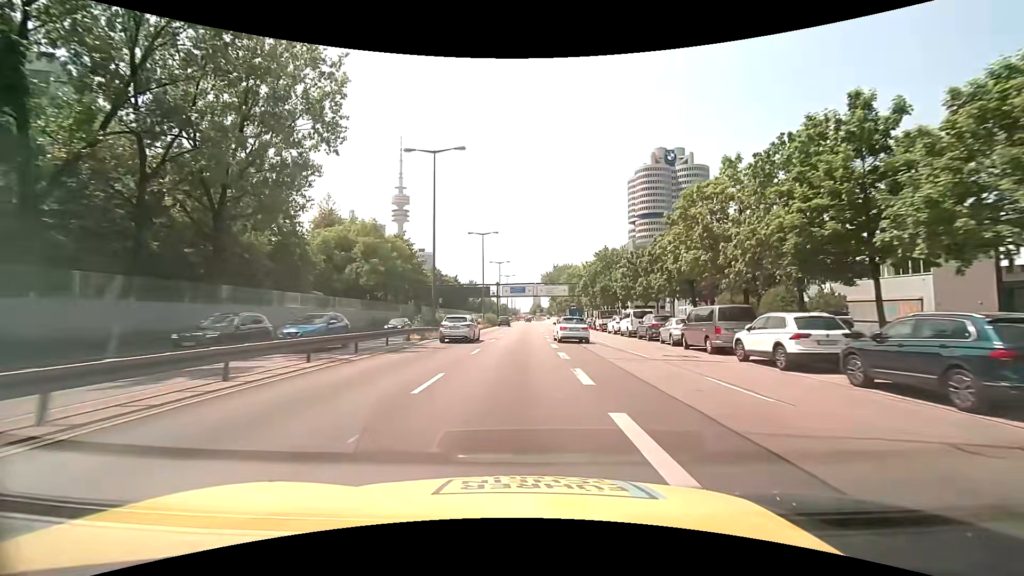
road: trunk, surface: asphalt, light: Day
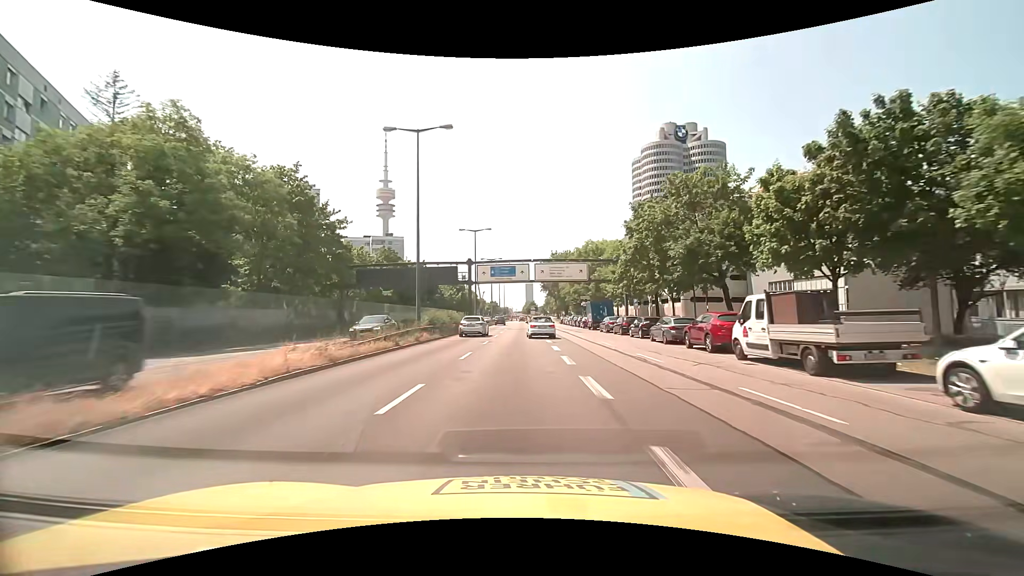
(+0.4, +38.0) m; +1°
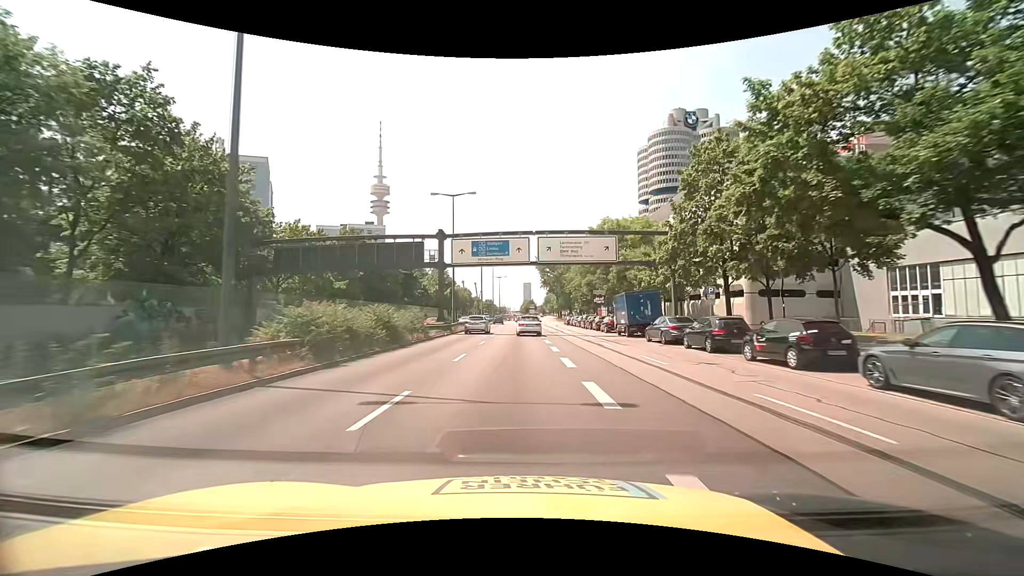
(-0.1, +18.9) m; 0°
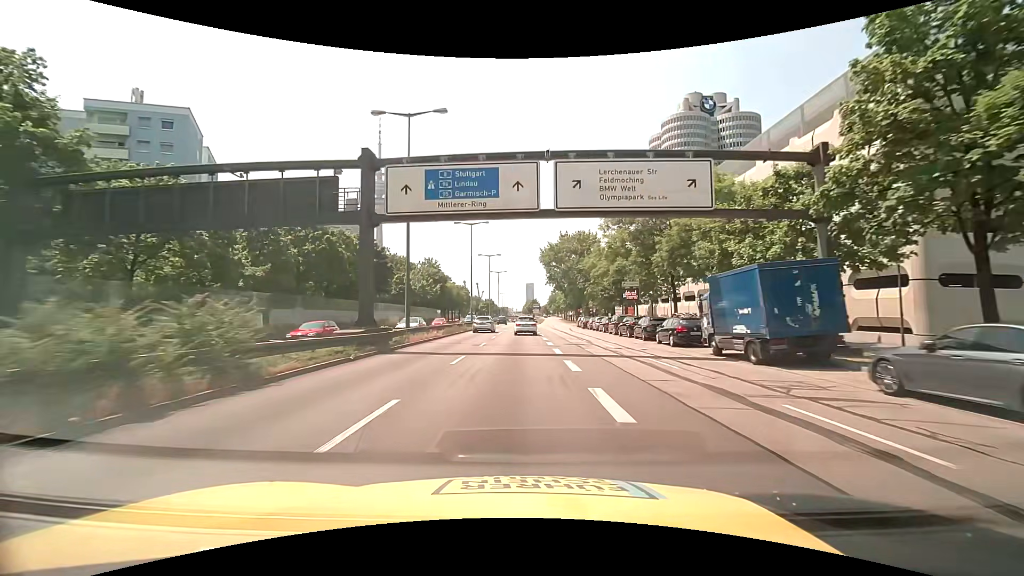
(0.0, +18.9) m; 0°
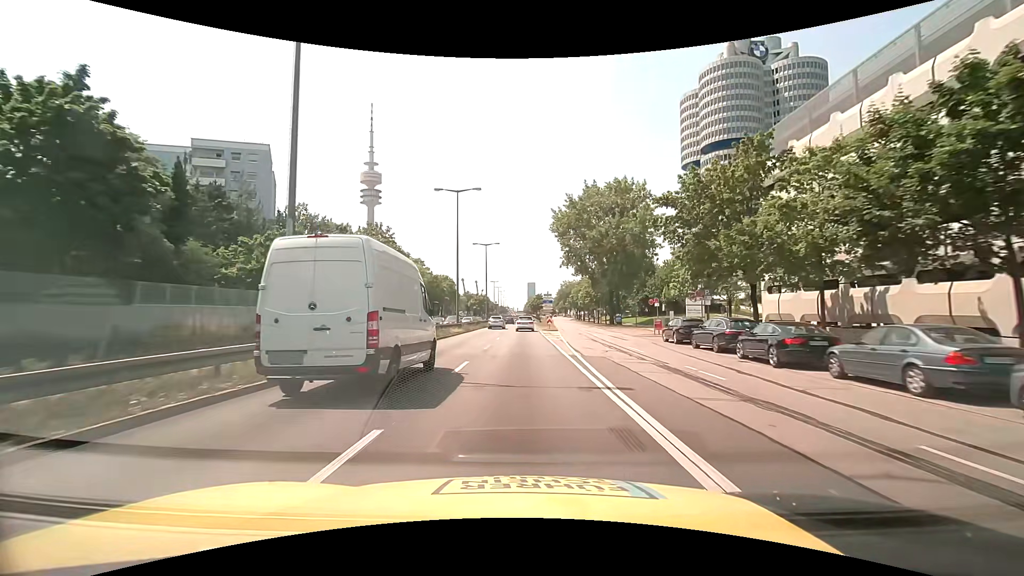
(-0.1, +47.3) m; 0°
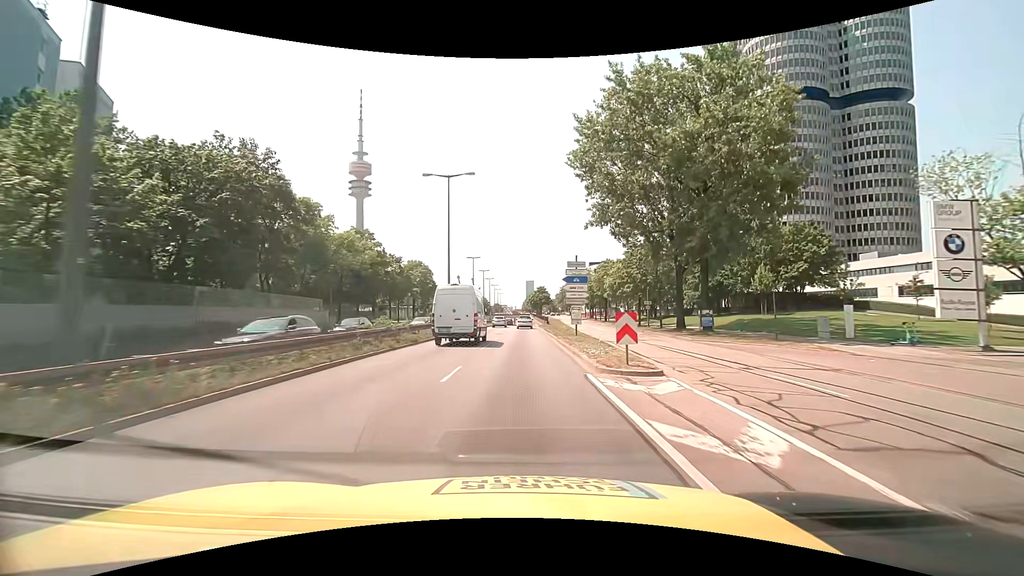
(+0.1, +37.8) m; 0°
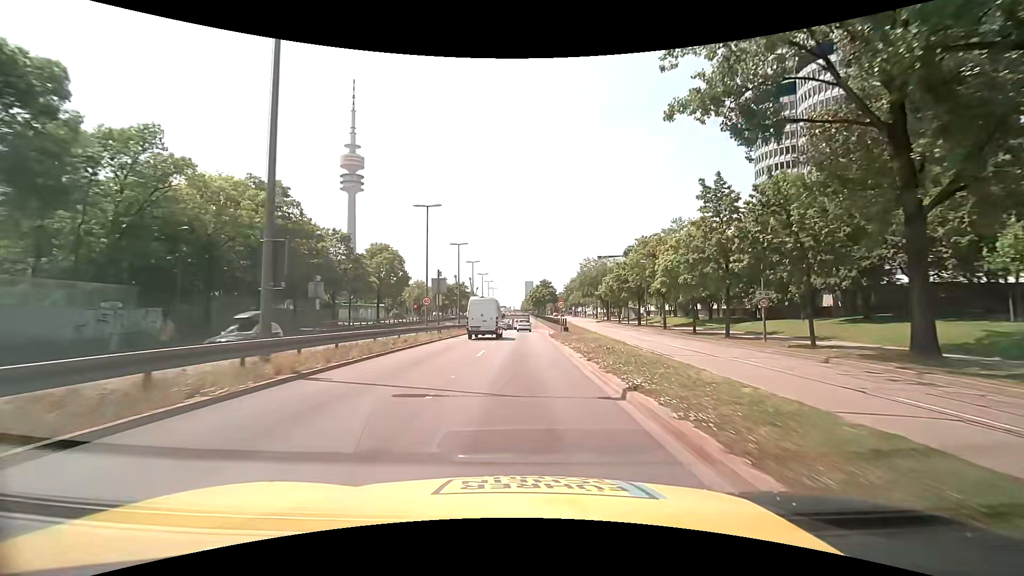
(+0.1, +28.4) m; 0°
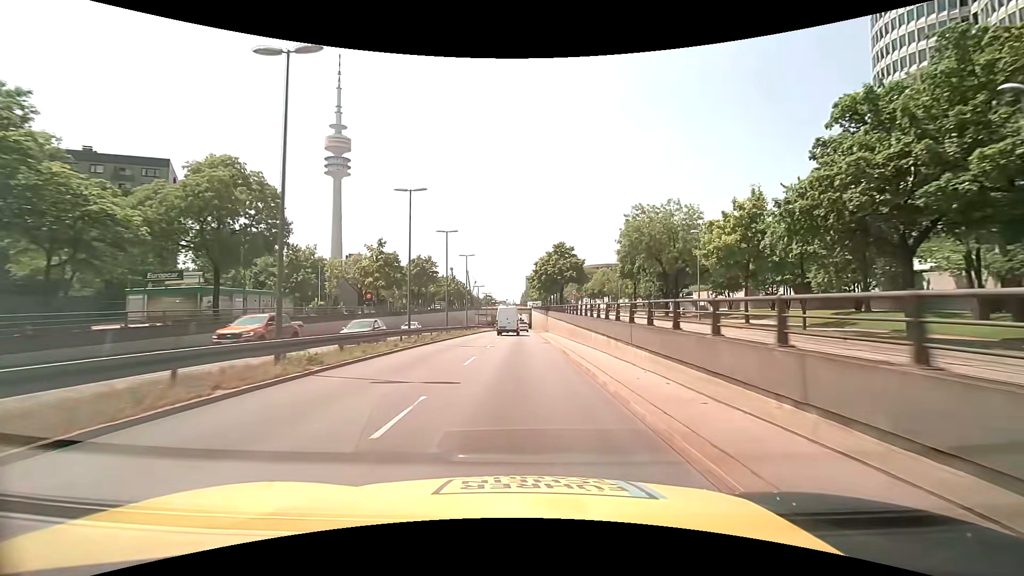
(0.0, +47.4) m; 0°
(0, +10) (0, +20) (0, +30) (0, +40) (0, +50) (0, +60) (0, +70) (0, +80) (0, +90) (0, +100) m
